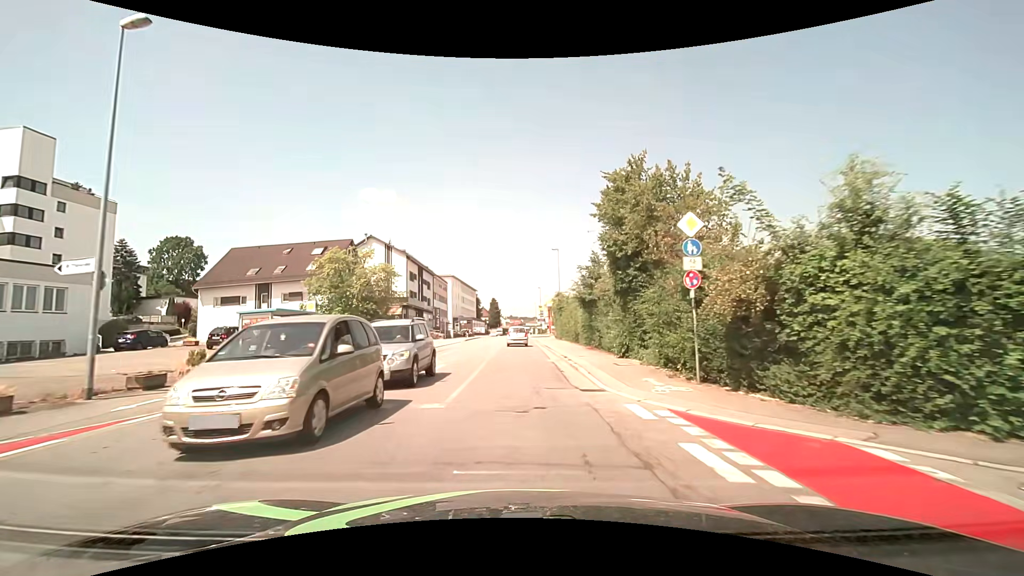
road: tertiary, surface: asphalt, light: Day
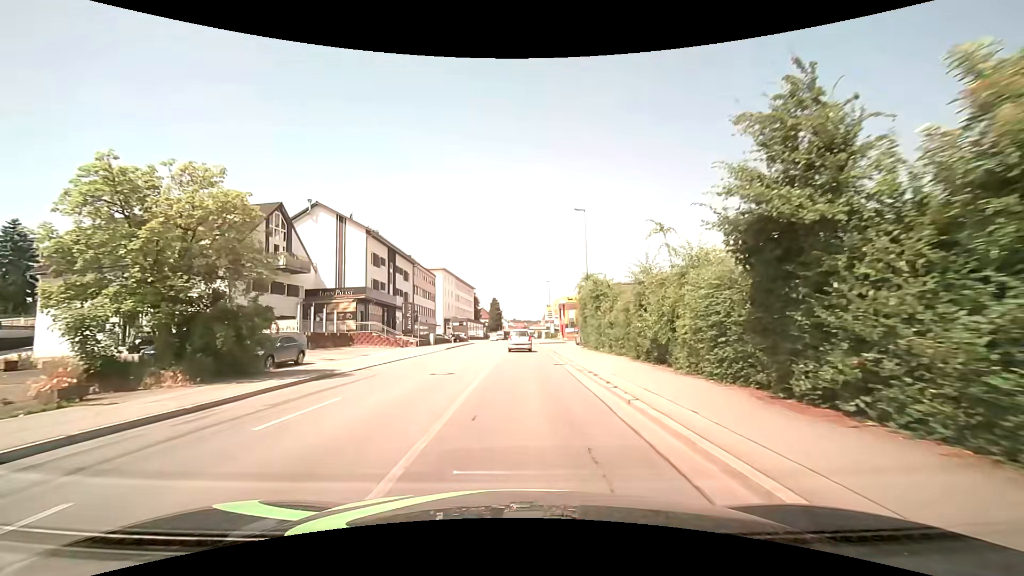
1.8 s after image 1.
(0.0, +20.0) m; 0°
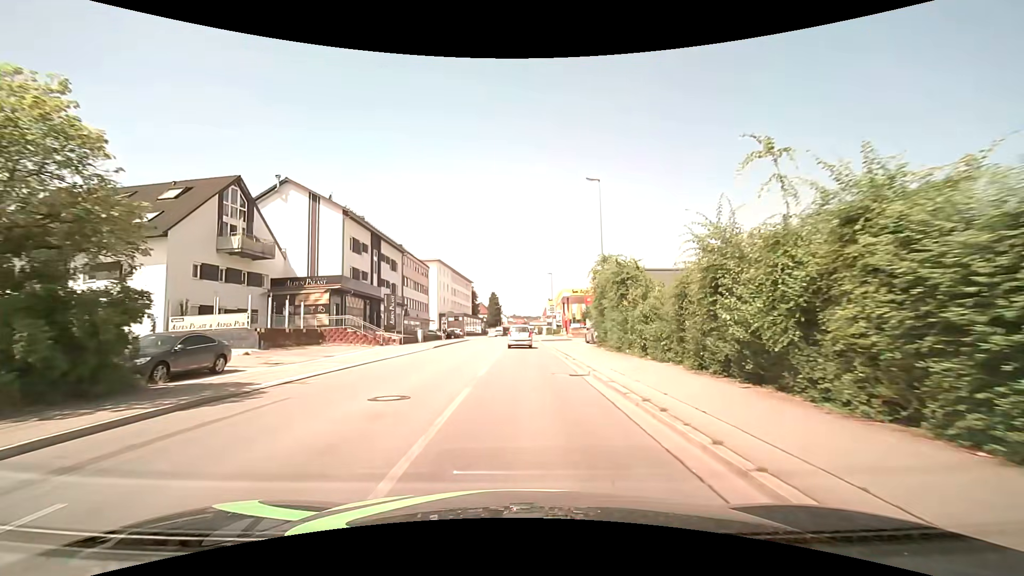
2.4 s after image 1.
(0.0, +6.5) m; 0°
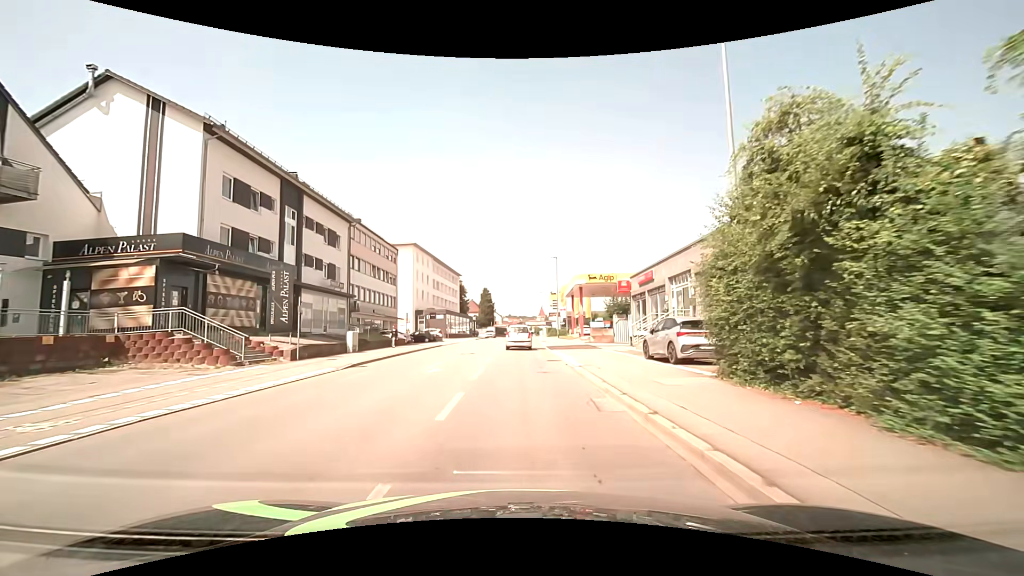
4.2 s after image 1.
(+0.2, +18.5) m; +1°
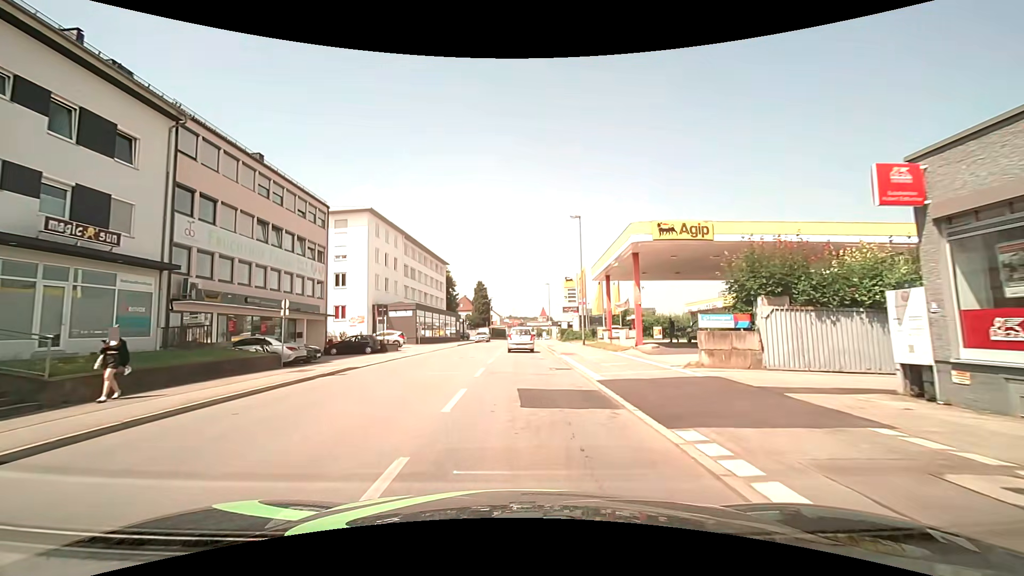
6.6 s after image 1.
(+0.1, +23.2) m; 0°
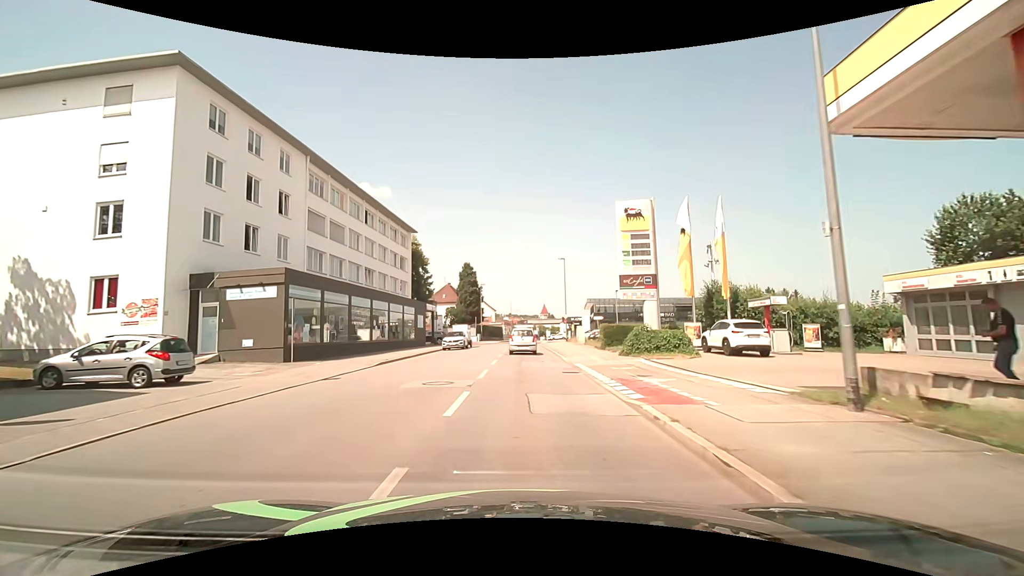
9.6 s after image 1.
(-0.2, +30.9) m; 0°
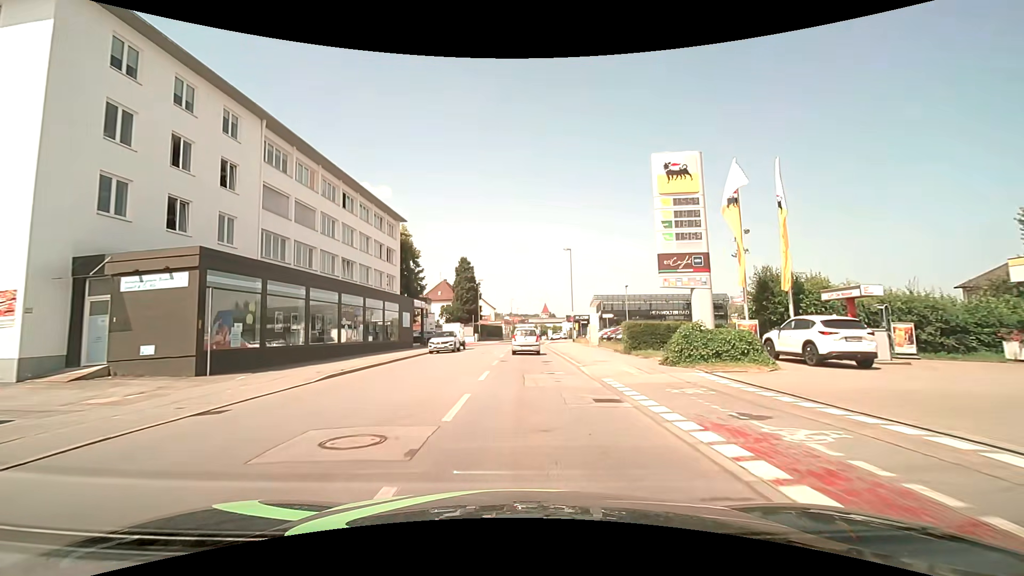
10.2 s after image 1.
(0.0, +6.6) m; 0°
(0, +10) (0, +20) (0, +30) (+1, +40) (+1, +50) (+2, +60) (+2, +70) (+3, +80) (+4, +90) (+5, +100) m
